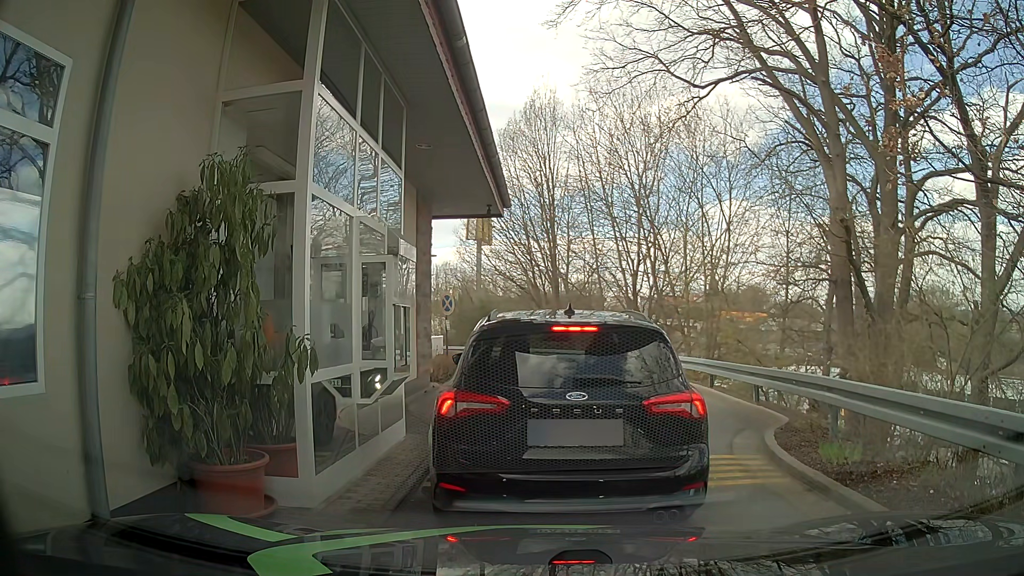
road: tertiary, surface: asphalt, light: Day
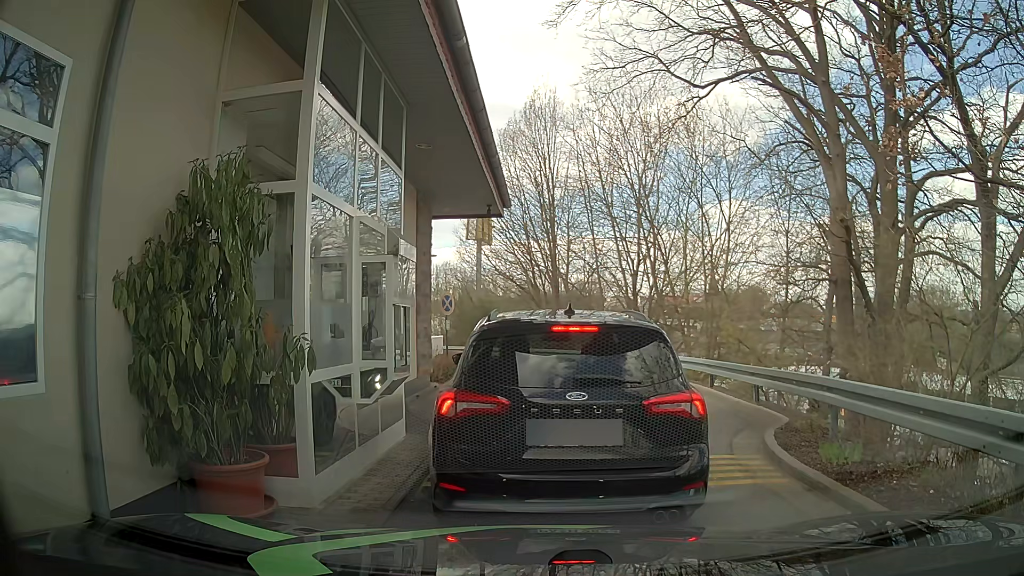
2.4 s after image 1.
(0.0, 0.0) m; 0°
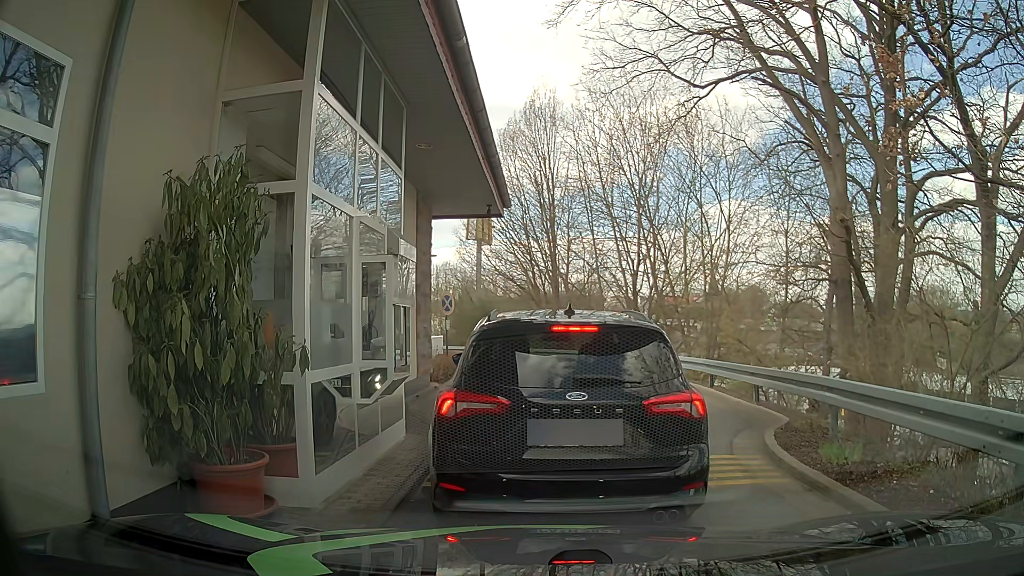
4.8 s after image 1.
(0.0, 0.0) m; 0°
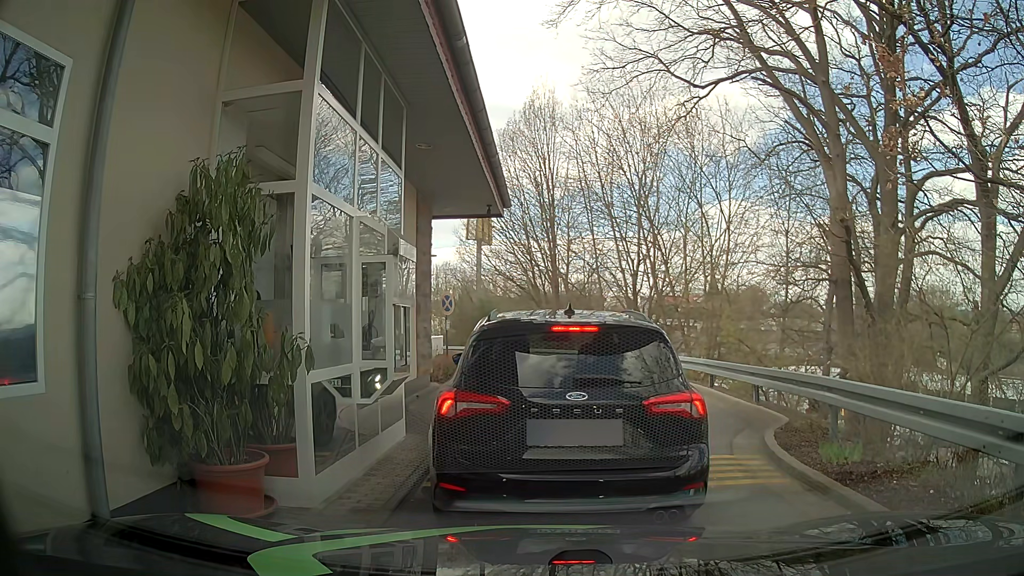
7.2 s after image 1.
(0.0, 0.0) m; 0°
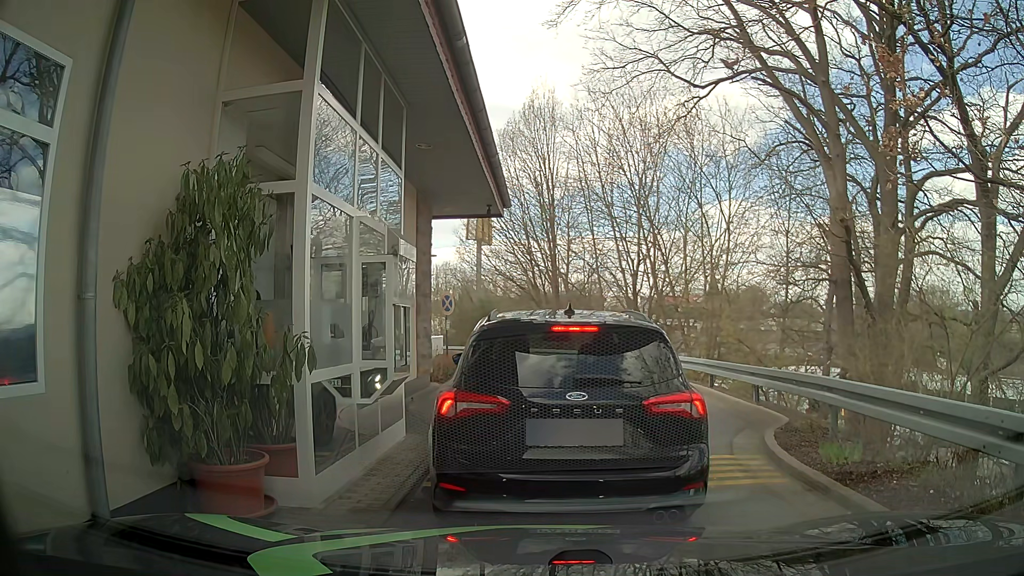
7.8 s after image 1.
(0.0, 0.0) m; 0°
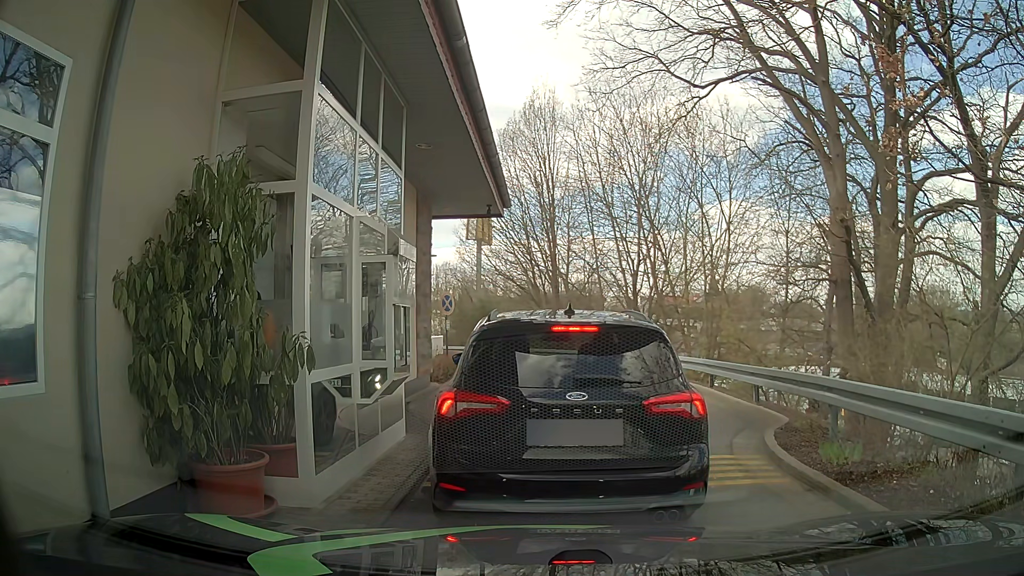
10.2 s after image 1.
(0.0, 0.0) m; 0°
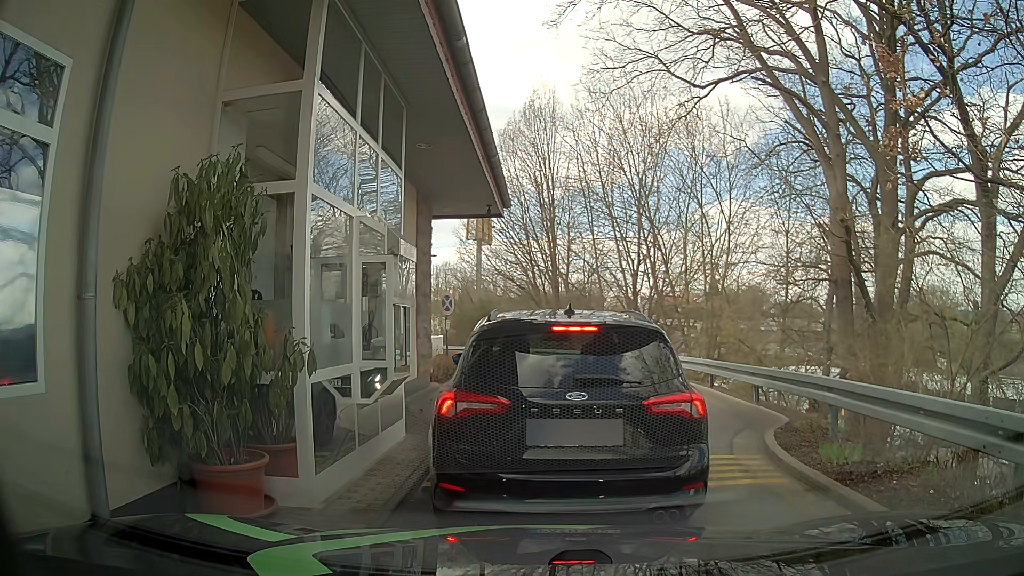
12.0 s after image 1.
(0.0, 0.0) m; 0°
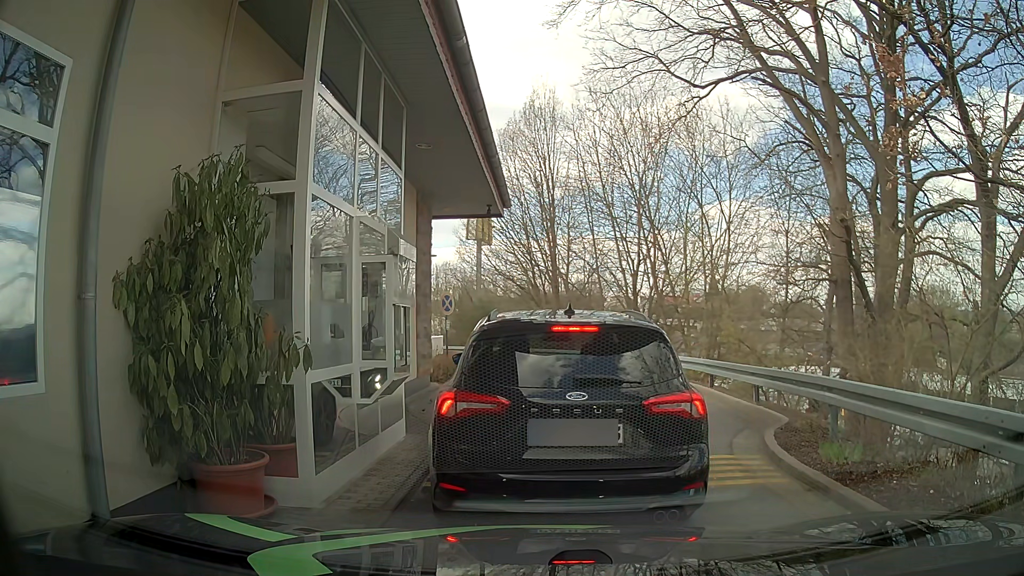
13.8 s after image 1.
(0.0, 0.0) m; 0°
